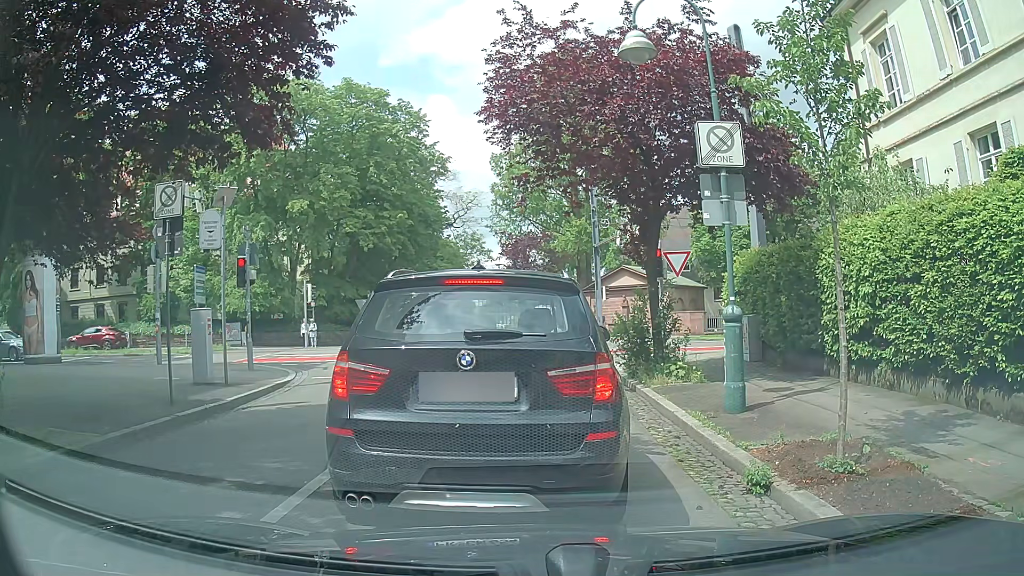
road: residential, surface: asphalt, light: Day
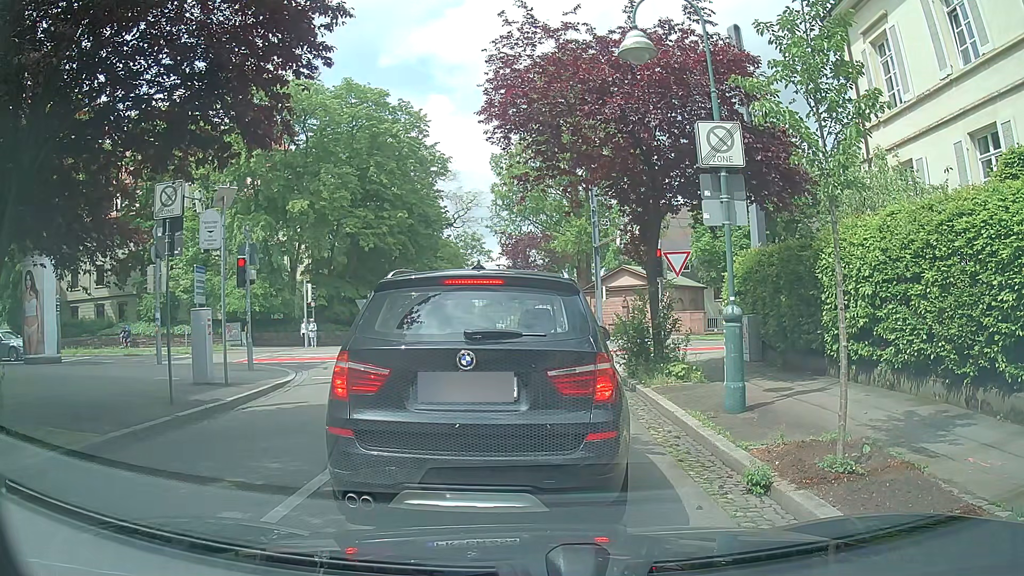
(0.0, 0.0) m; 0°
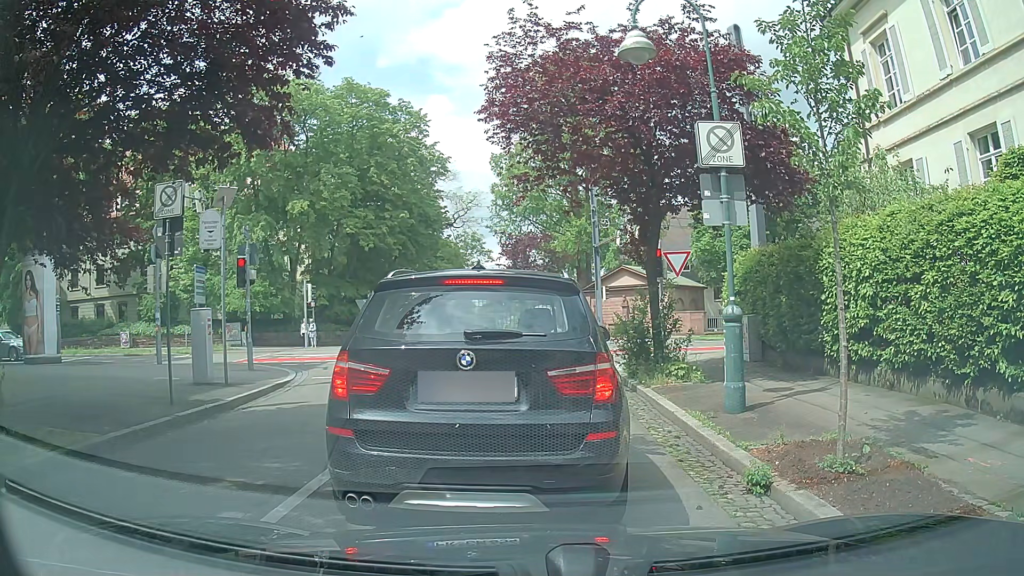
(0.0, 0.0) m; 0°
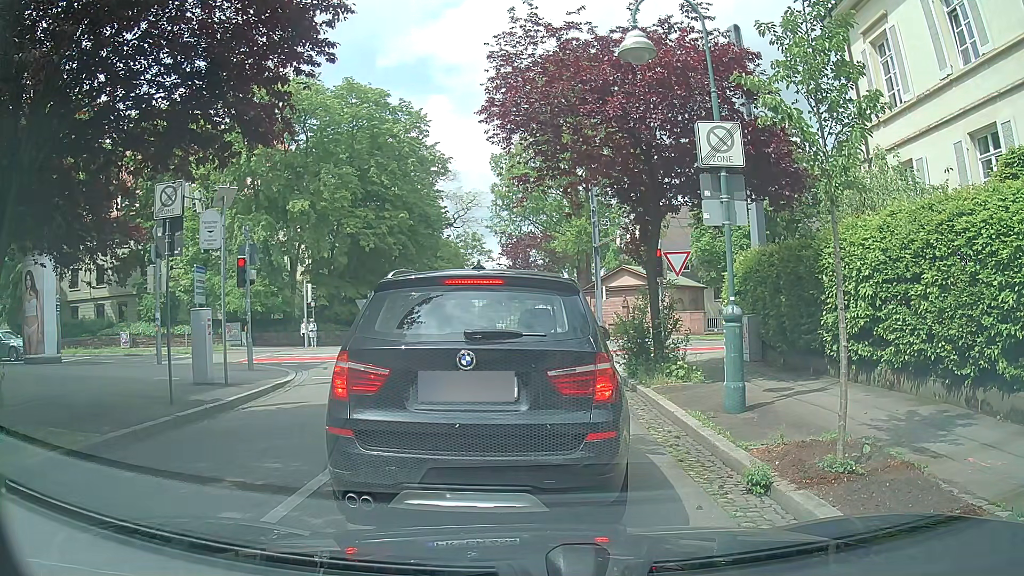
(0.0, 0.0) m; 0°
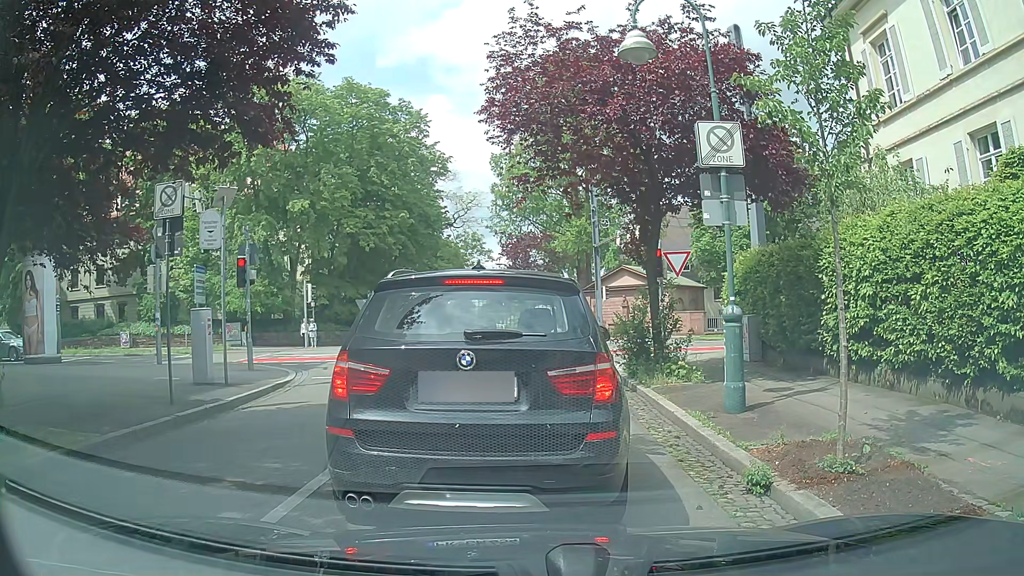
(0.0, 0.0) m; 0°
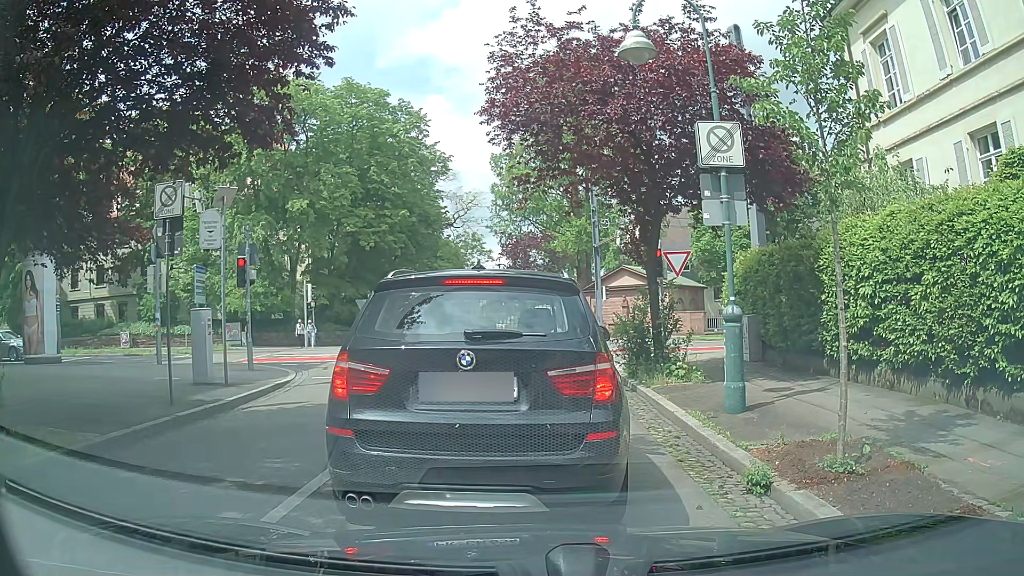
(0.0, 0.0) m; 0°
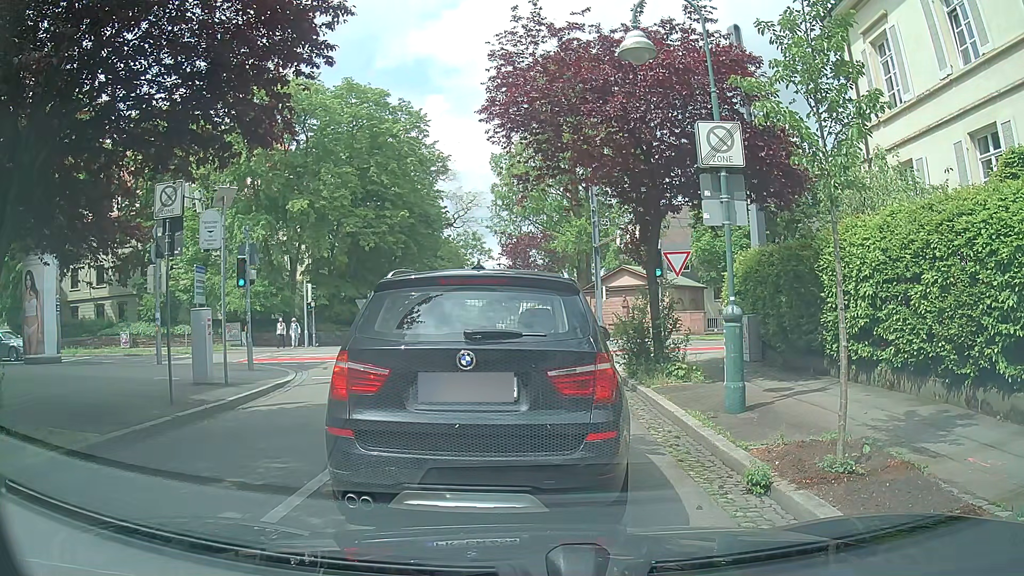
(0.0, 0.0) m; 0°
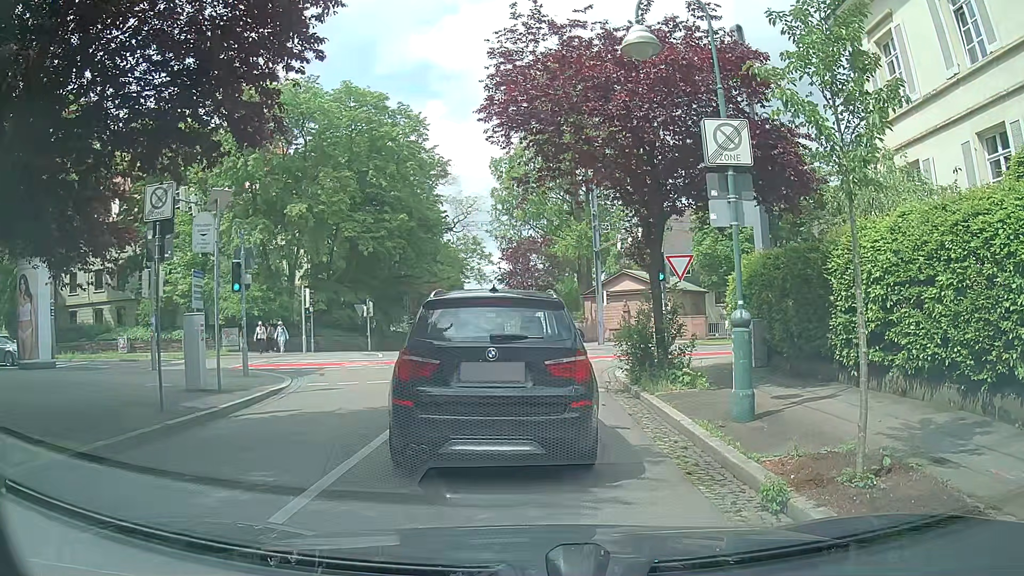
(0.0, +0.4) m; 0°
